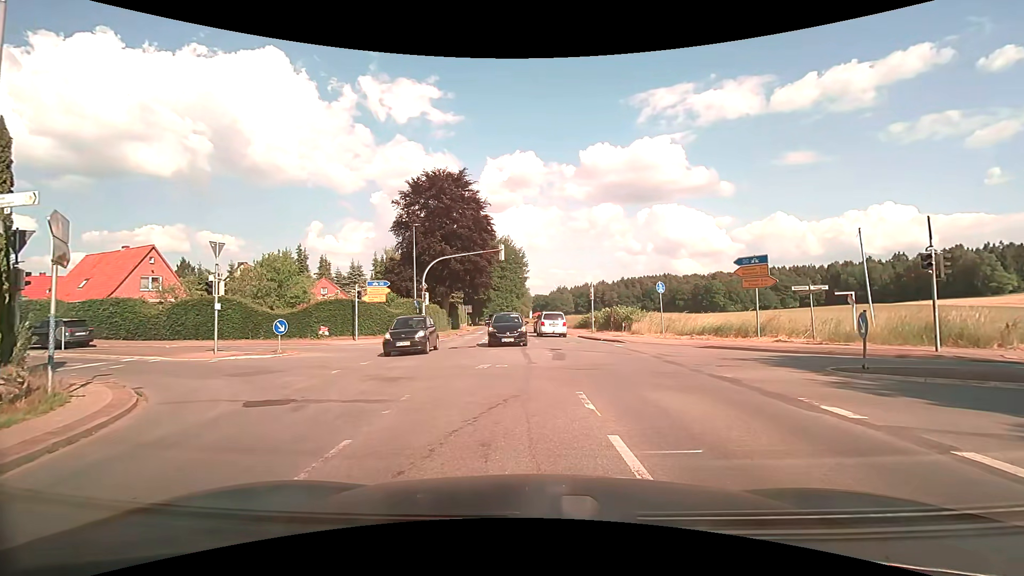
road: secondary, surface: asphalt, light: Day
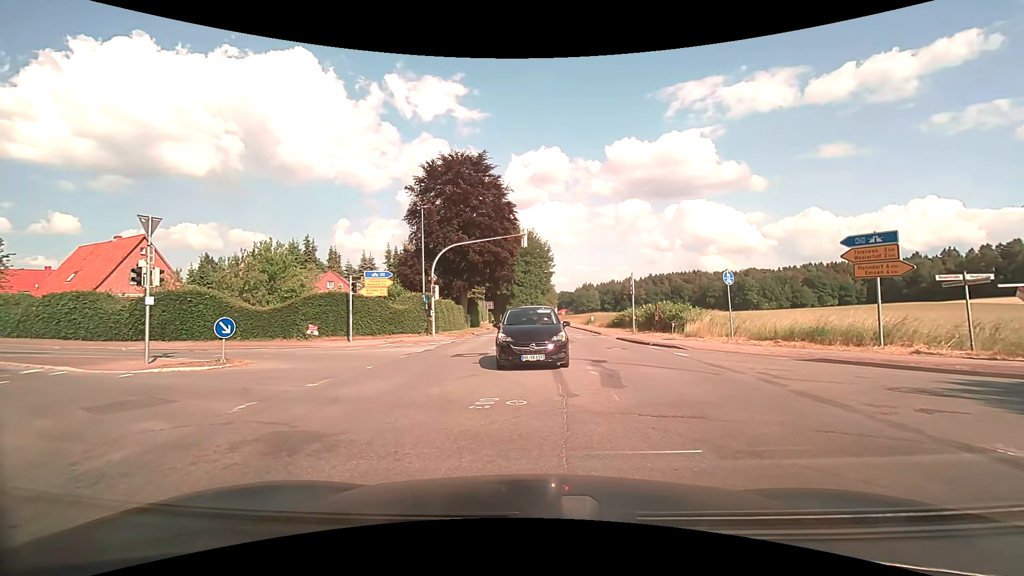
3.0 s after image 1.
(-0.2, +5.5) m; -2°
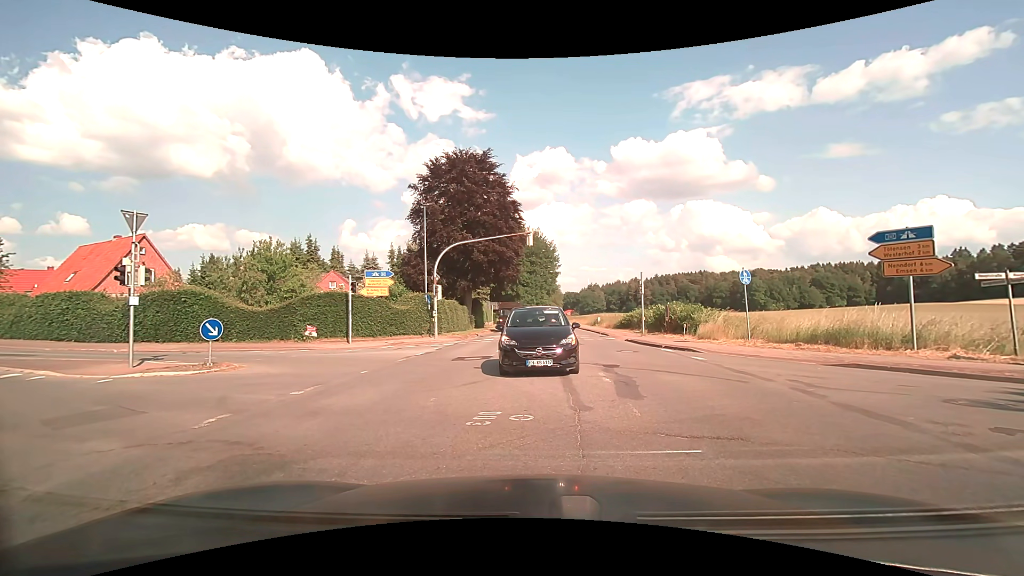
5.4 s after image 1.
(0.0, +1.0) m; 0°
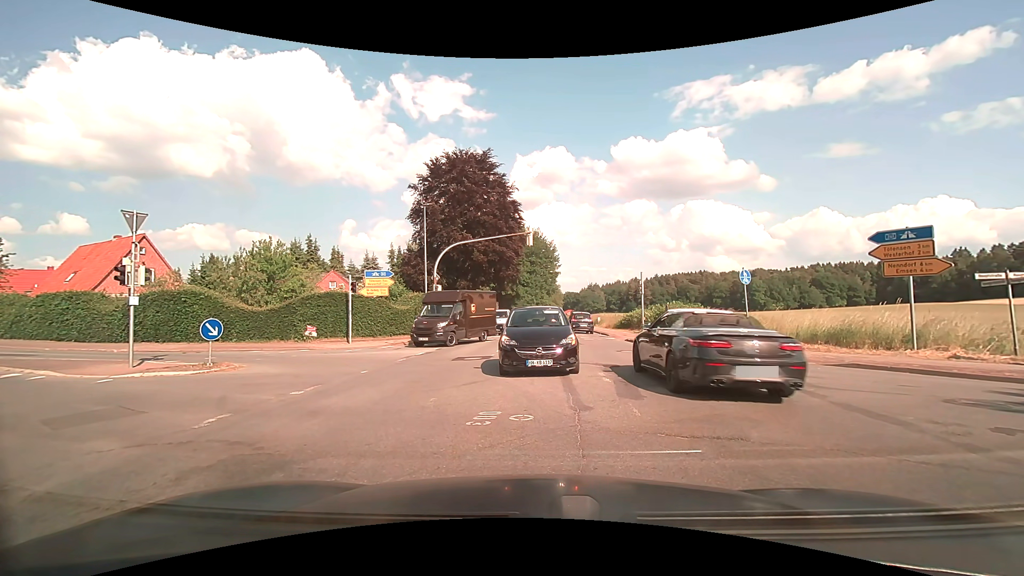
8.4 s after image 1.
(0.0, 0.0) m; 0°
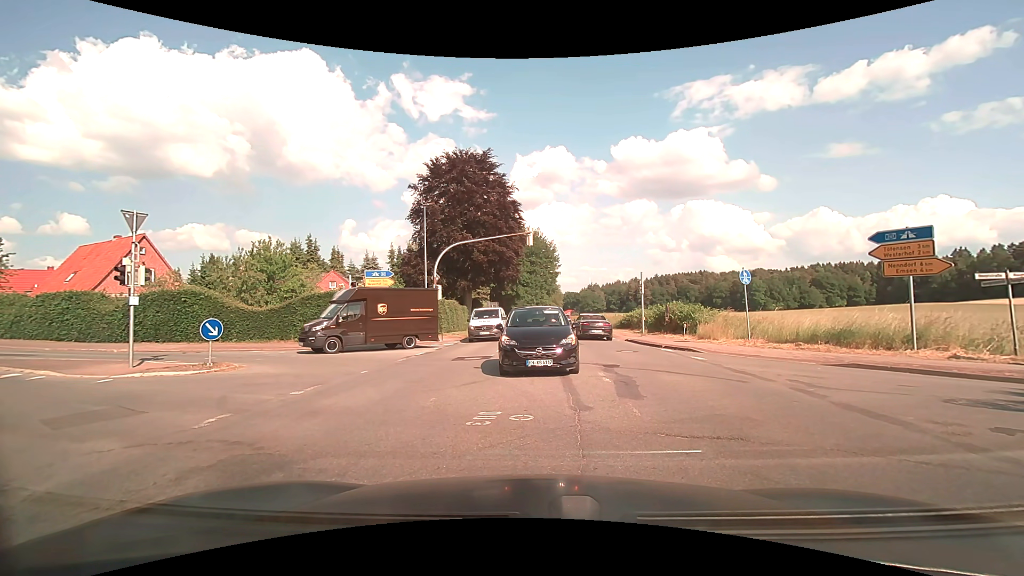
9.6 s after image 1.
(0.0, 0.0) m; 0°
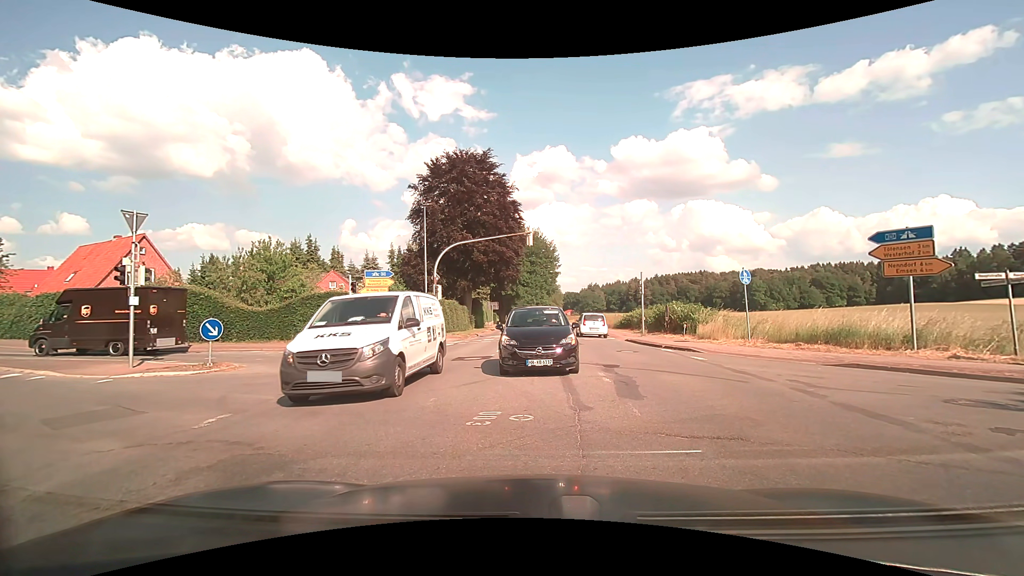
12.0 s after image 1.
(0.0, 0.0) m; 0°
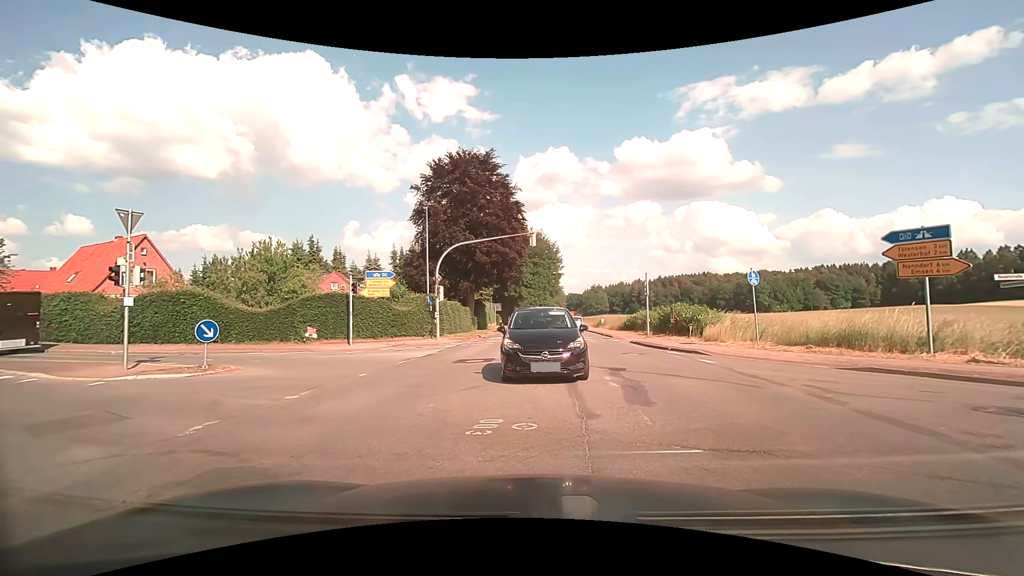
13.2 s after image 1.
(0.0, +0.4) m; 0°
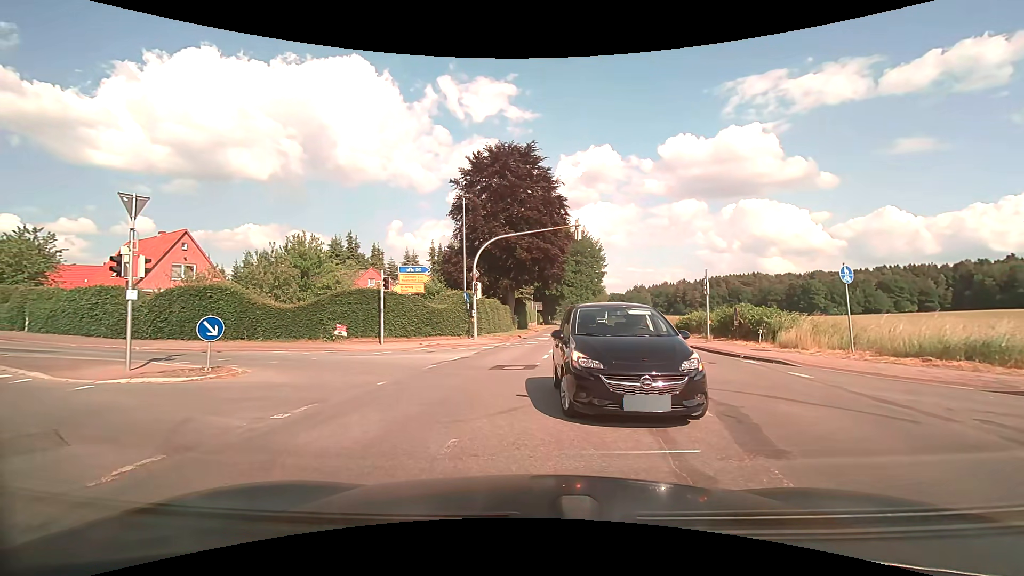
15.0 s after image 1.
(-0.1, +2.4) m; -7°
(-2, +10) (-8, +18) (-17, +21) (-27, +25) (-35, +29) (-44, +34) (-53, +39) (-61, +44) (-70, +49) (-78, +55) m
